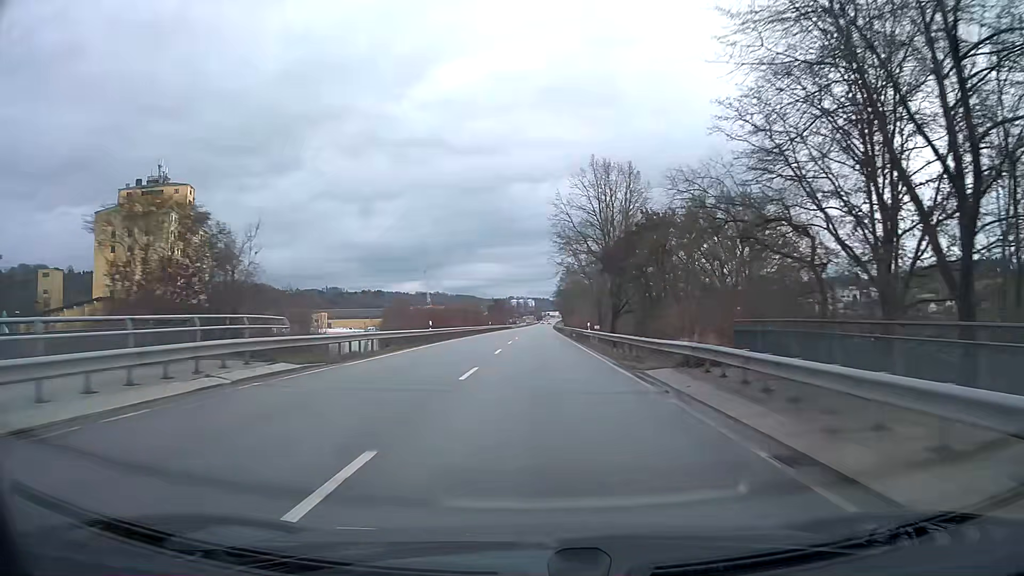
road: primary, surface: asphalt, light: Day
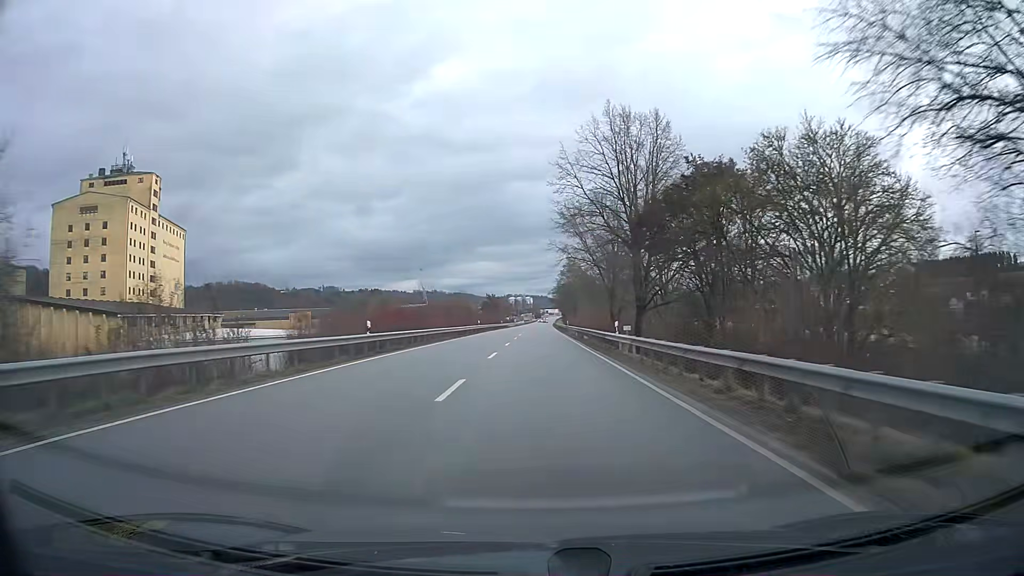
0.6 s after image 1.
(0.0, +15.9) m; 0°
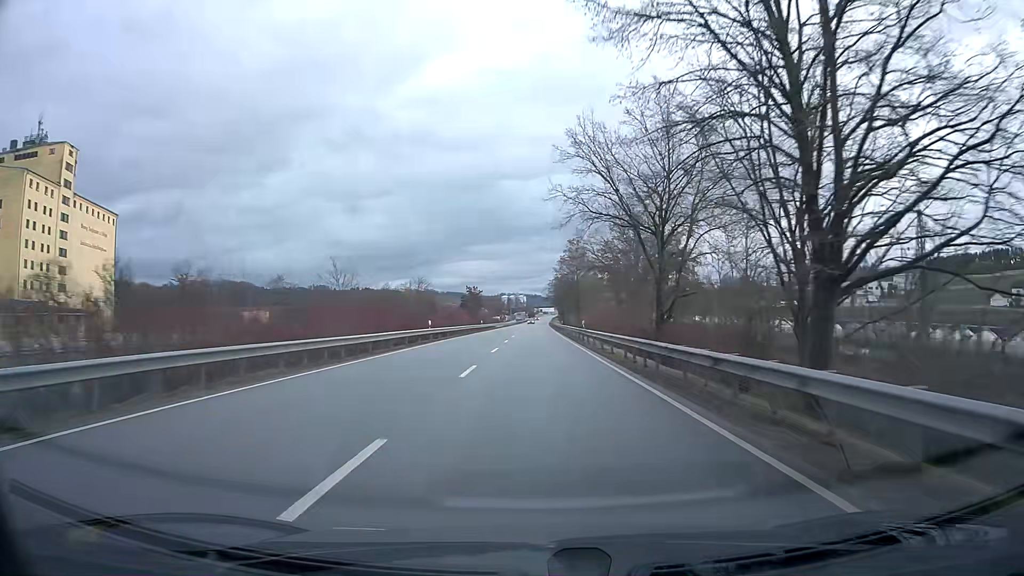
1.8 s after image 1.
(+0.1, +31.7) m; 0°
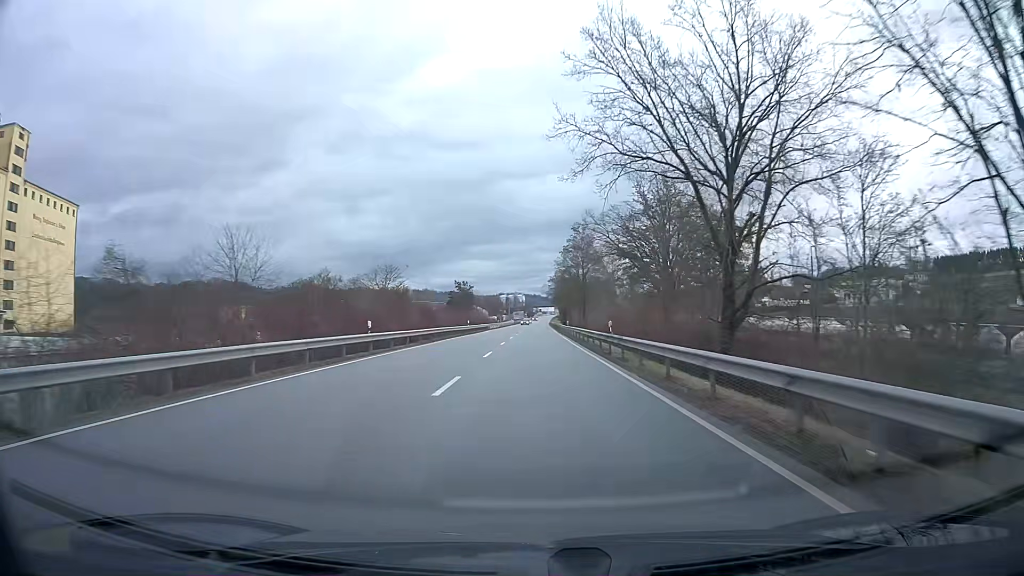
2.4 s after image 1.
(0.0, +15.9) m; 0°
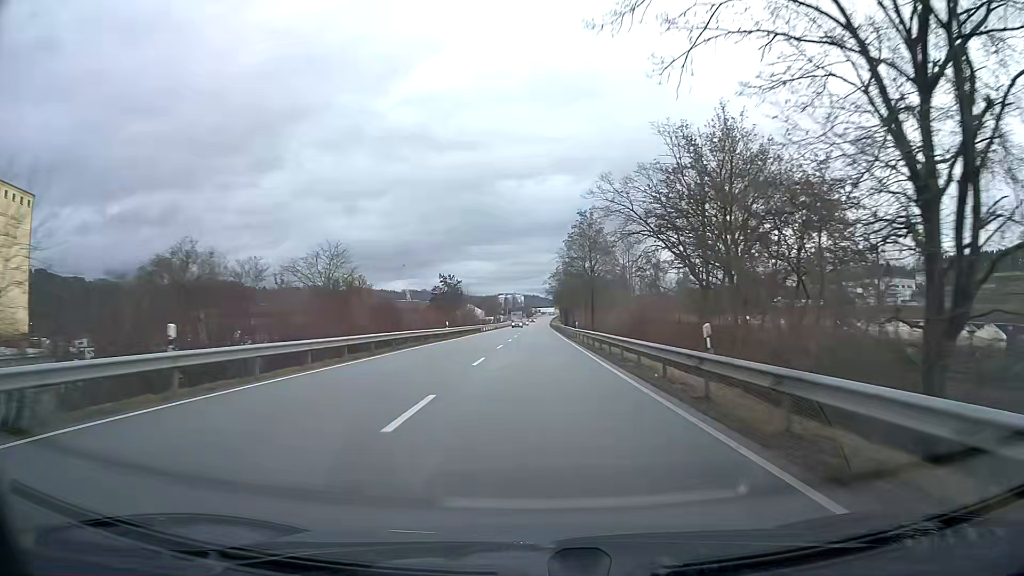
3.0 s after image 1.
(0.0, +15.9) m; 0°
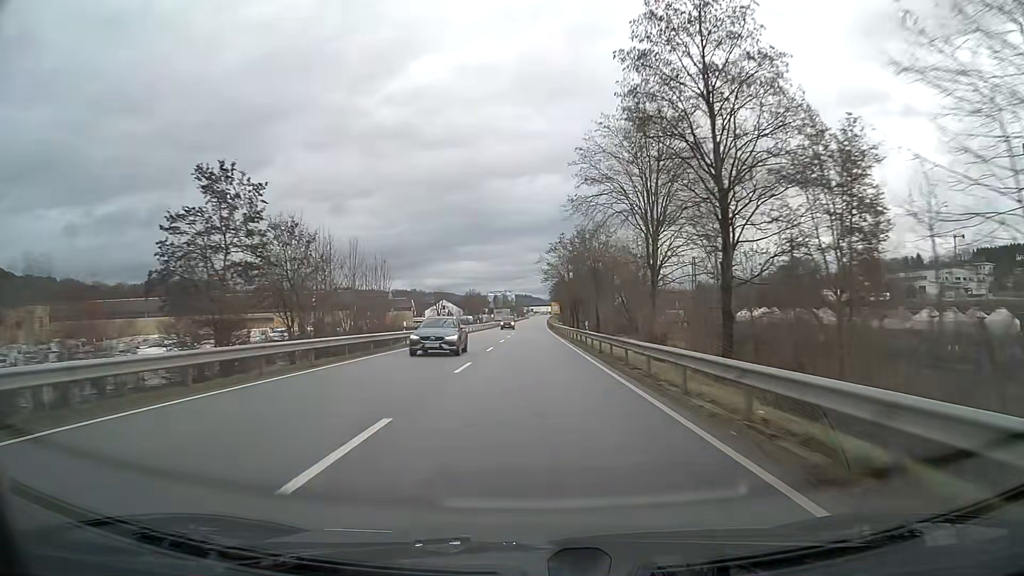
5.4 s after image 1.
(+0.3, +63.4) m; +1°
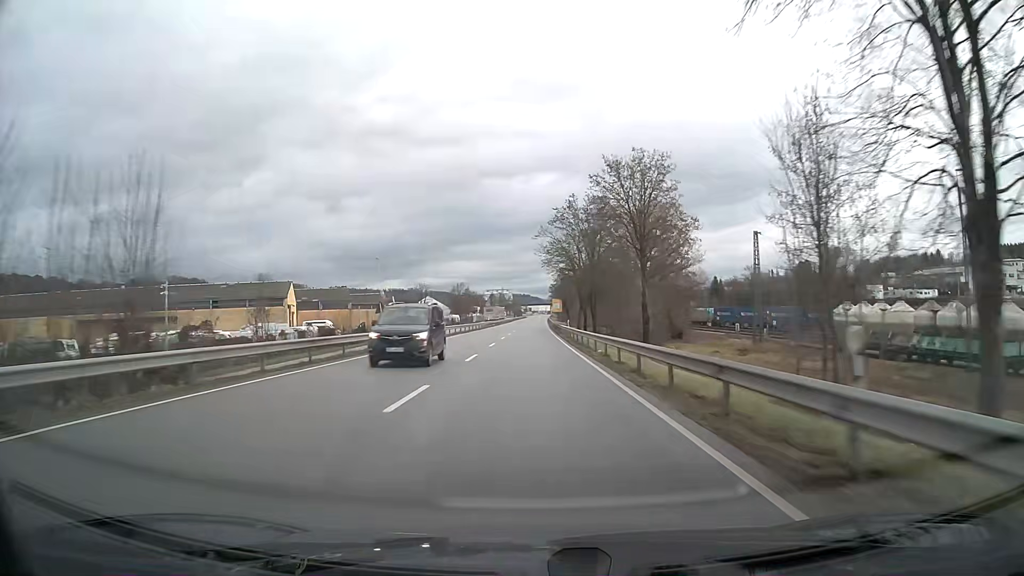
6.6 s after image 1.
(0.0, +31.7) m; 0°
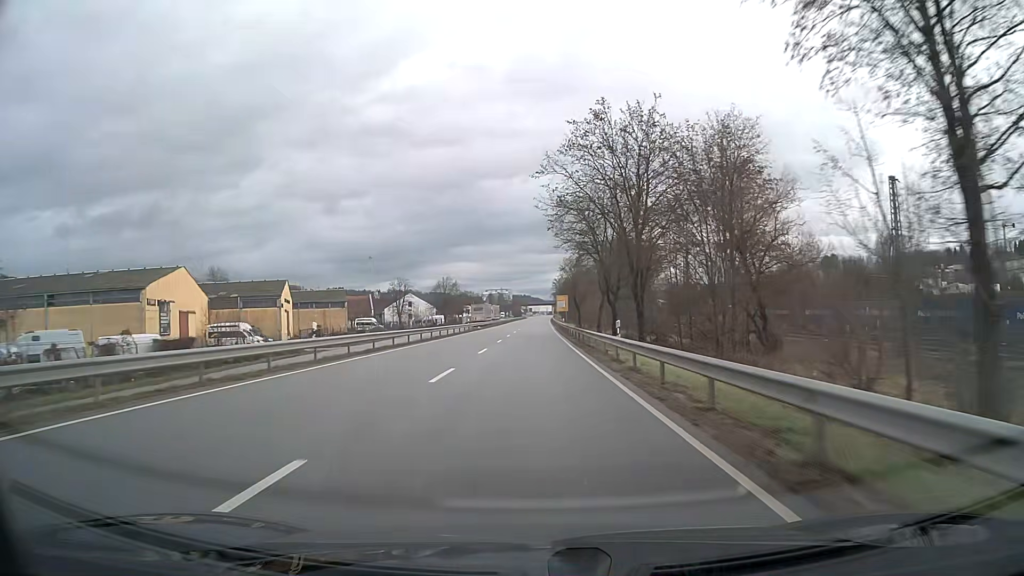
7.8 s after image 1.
(0.0, +31.6) m; 0°
(0, +10) (0, +20) (0, +30) (0, +40) (0, +50) (0, +60) (0, +70) (0, +80) (0, +90) (+1, +100) m
